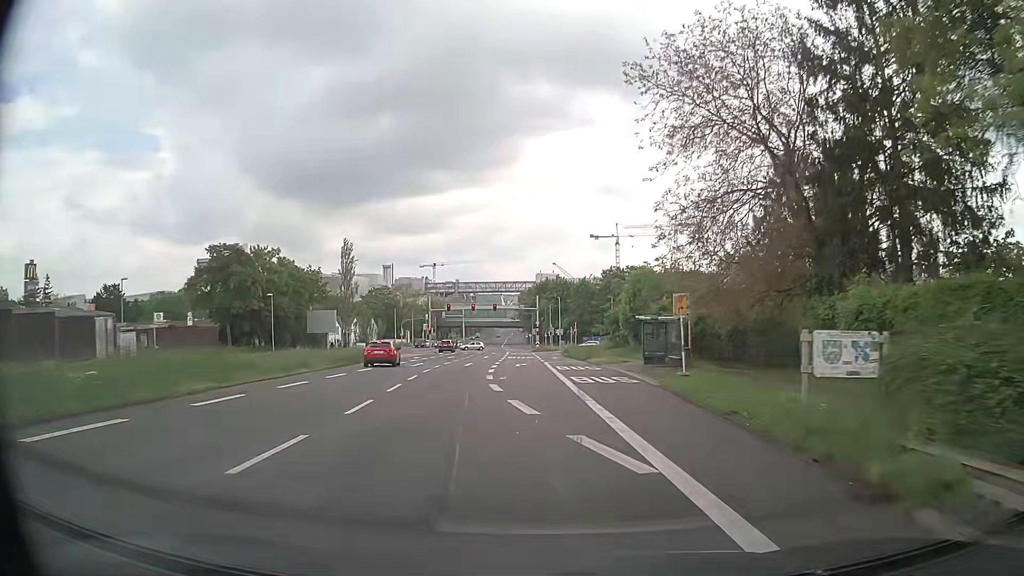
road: secondary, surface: asphalt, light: Day
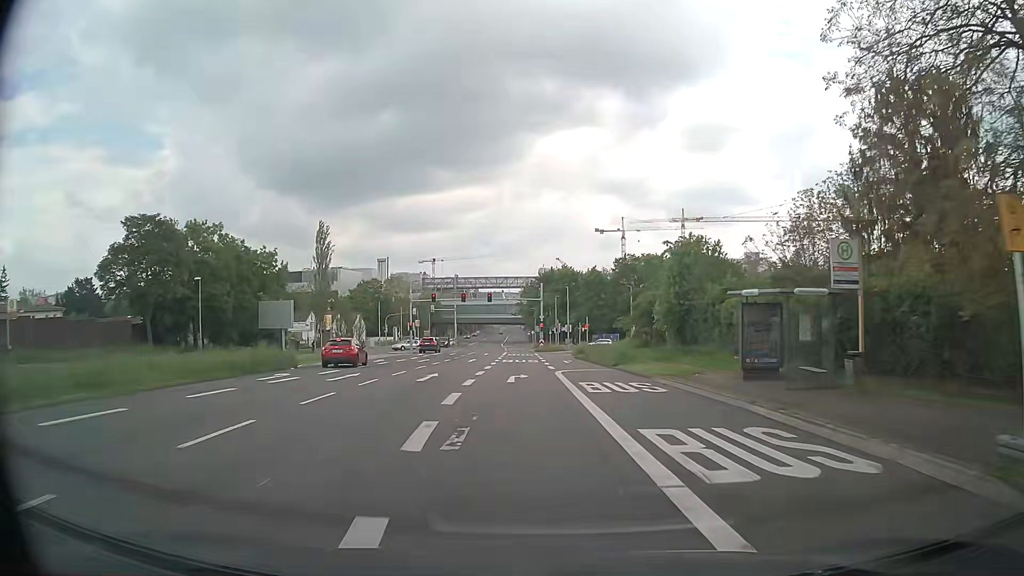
(0.0, +16.6) m; 0°
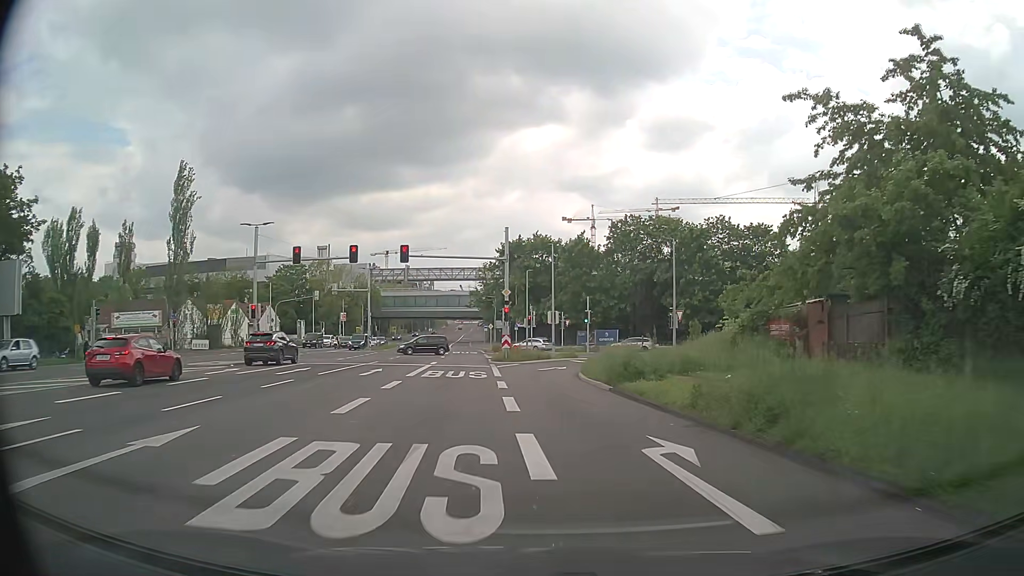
(+0.5, +38.1) m; +4°
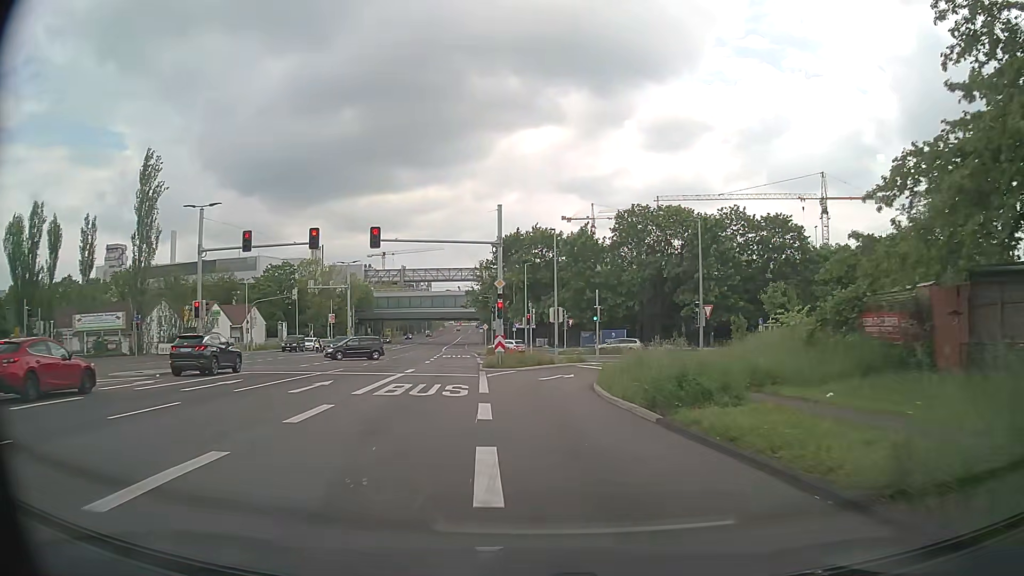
(0.0, +7.2) m; 0°
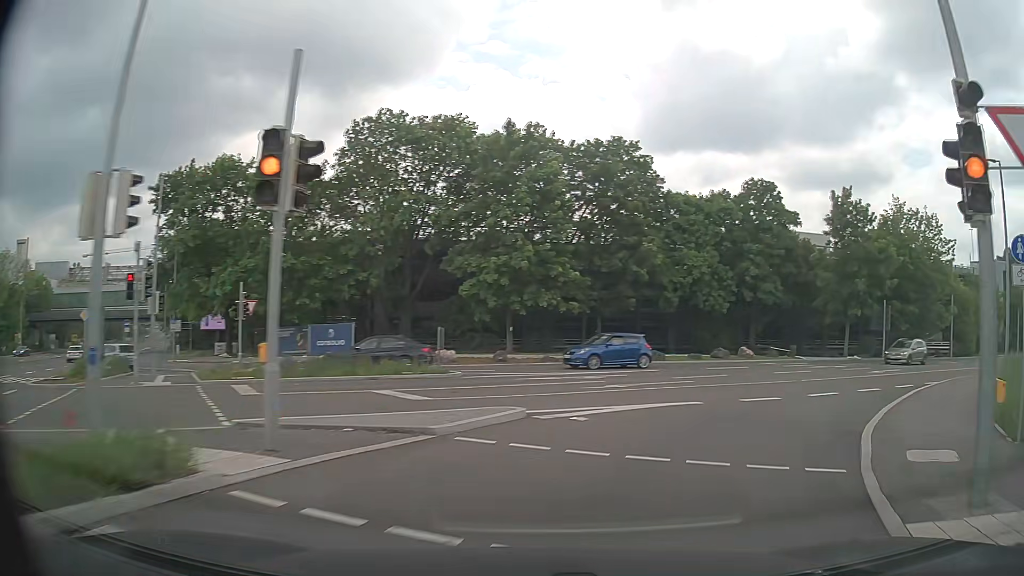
(+2.8, +32.9) m; +25°
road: secondary_link
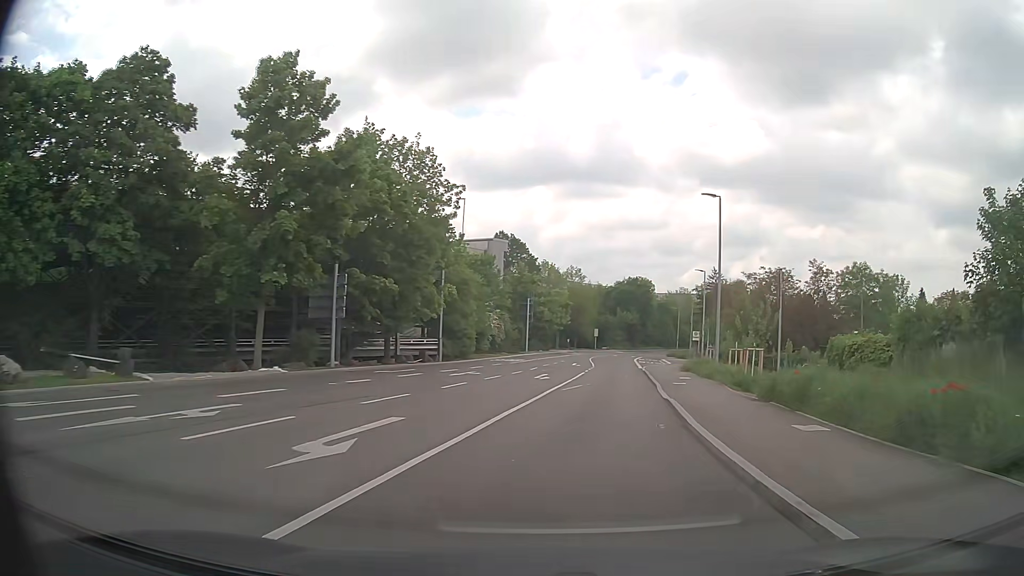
(+11.2, +22.2) m; +48°
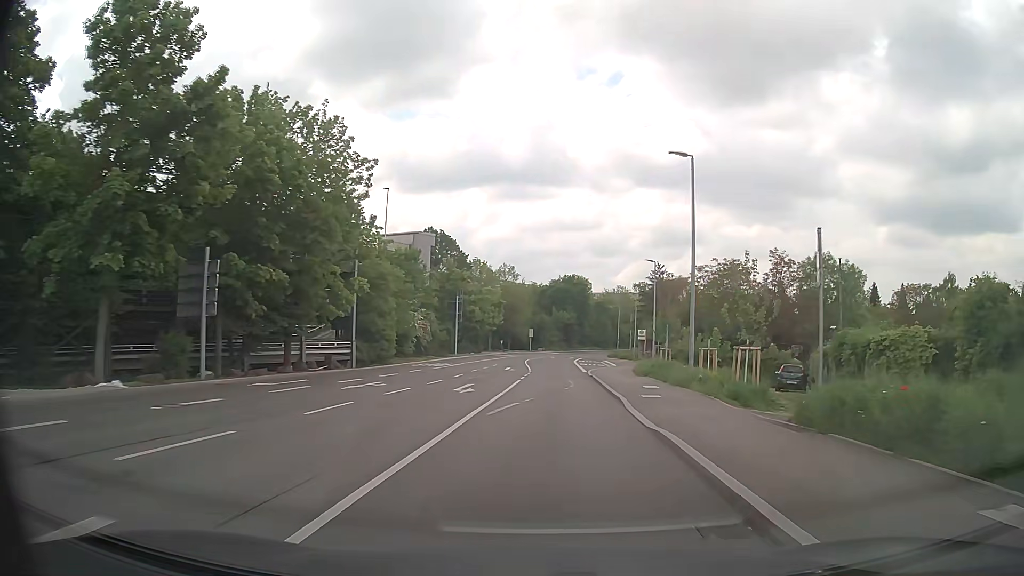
(+0.3, +6.9) m; +6°
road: secondary
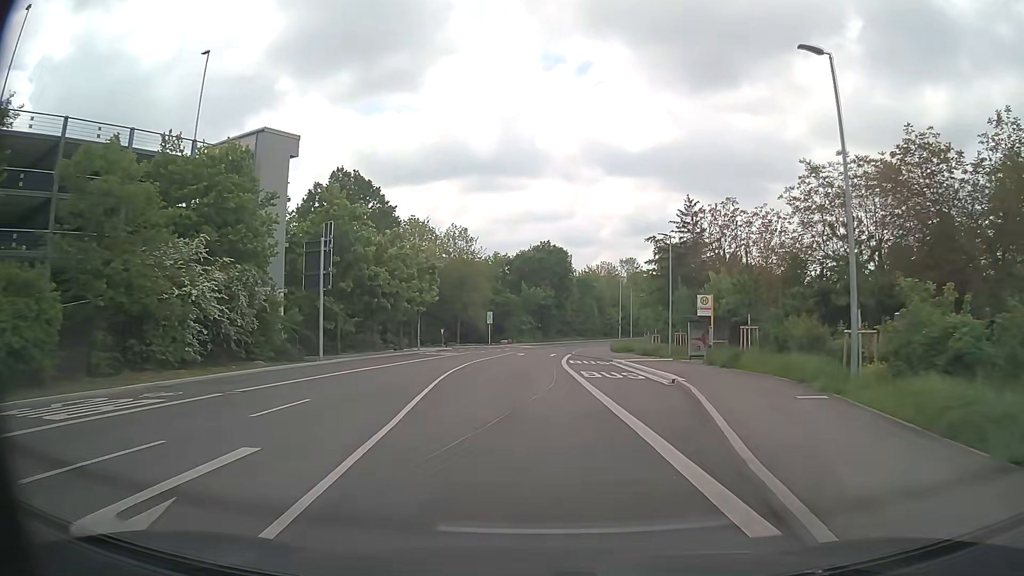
(+1.4, +37.9) m; +2°
